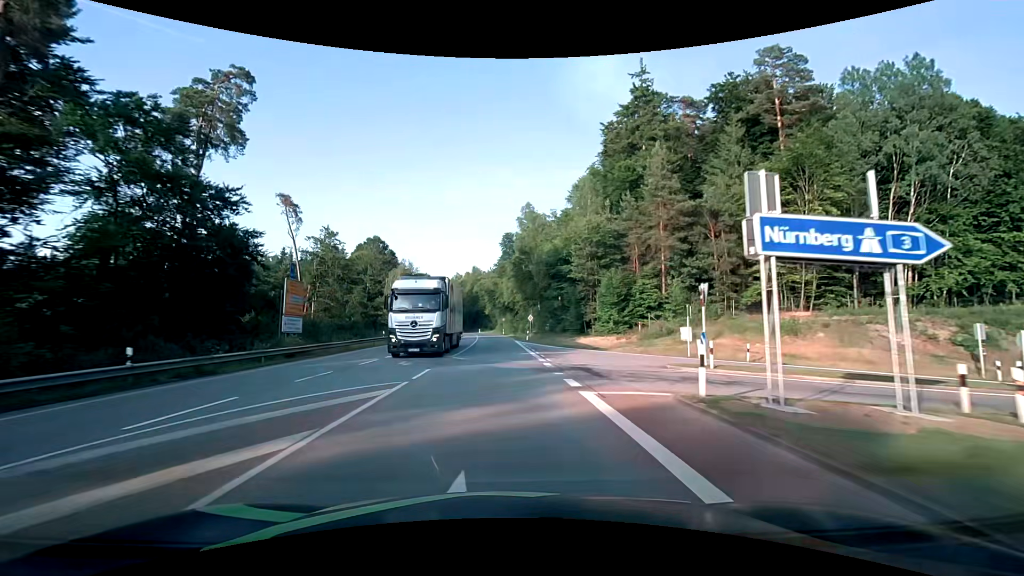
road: secondary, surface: asphalt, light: Day
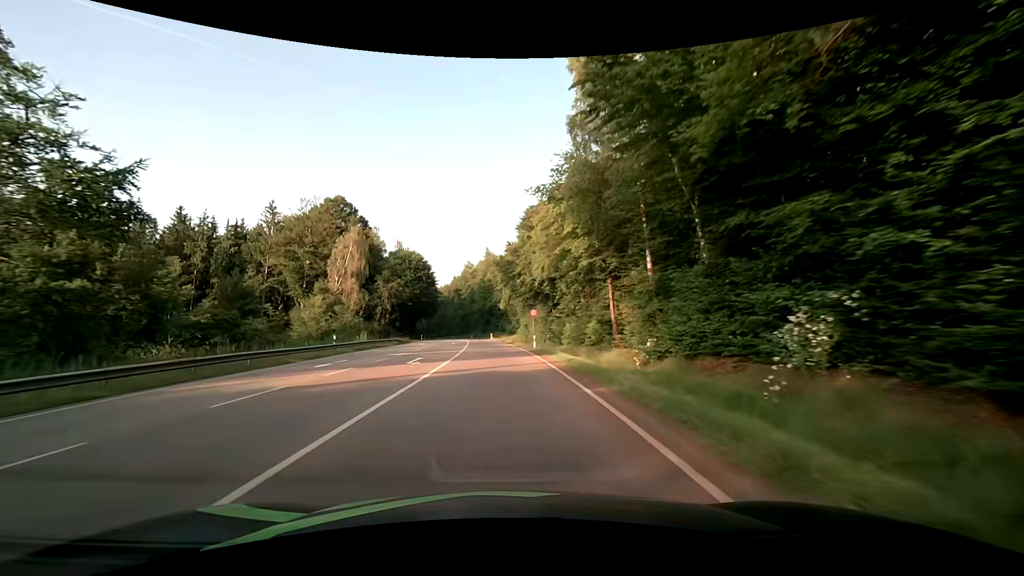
(-0.7, +54.0) m; -2°
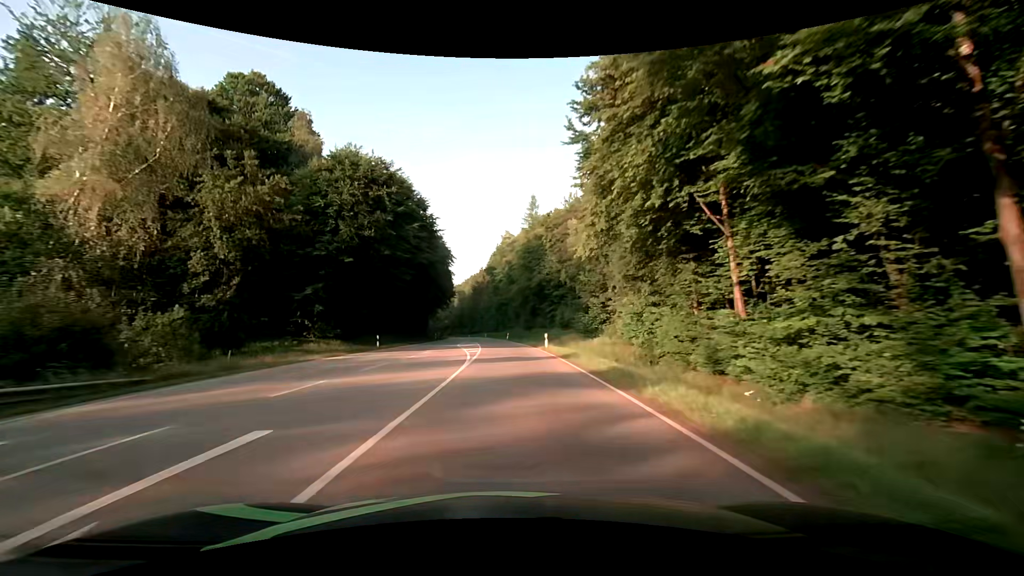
(-2.3, +53.4) m; -5°
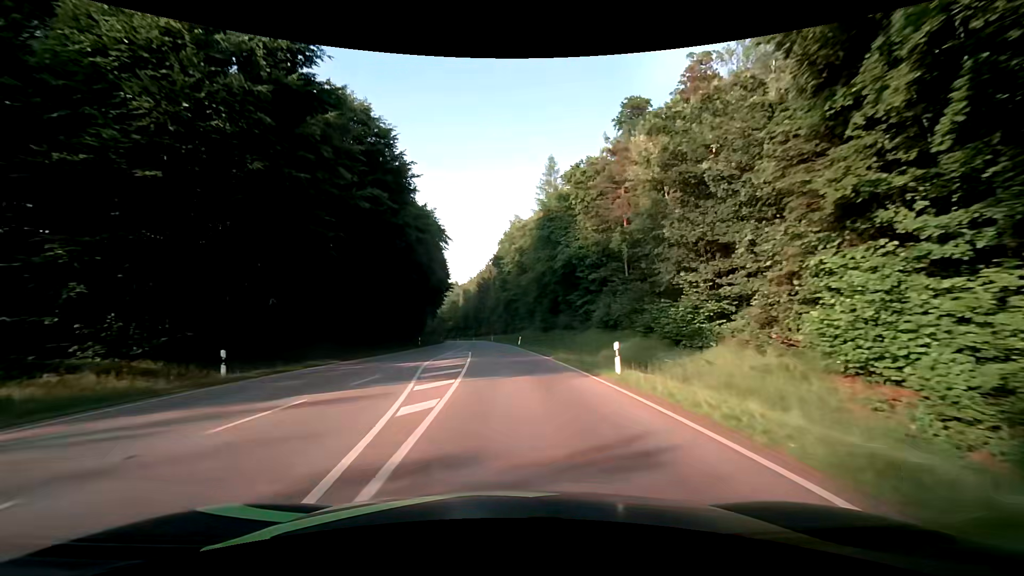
(-0.4, +21.4) m; -2°
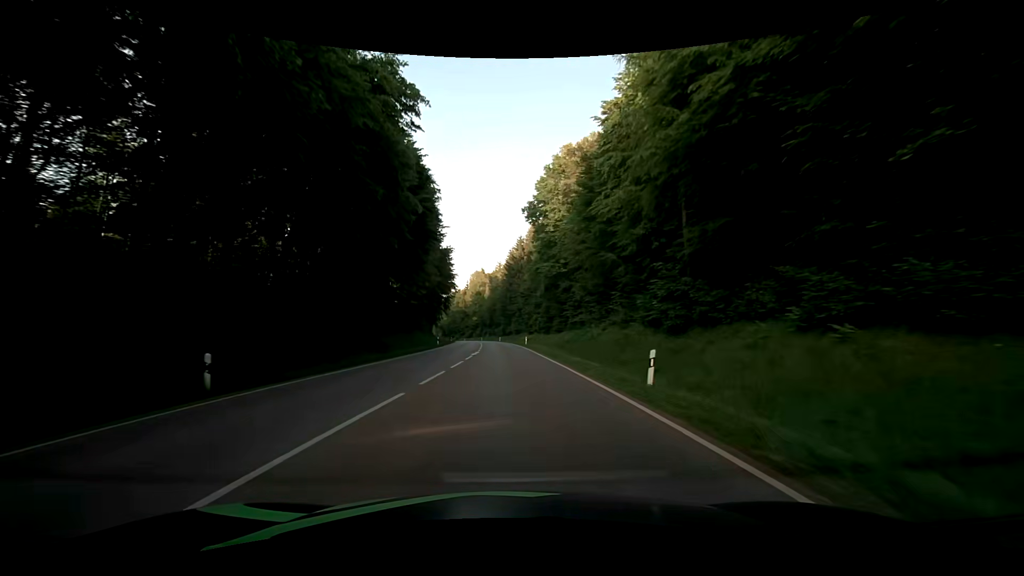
(-1.1, +42.9) m; -4°
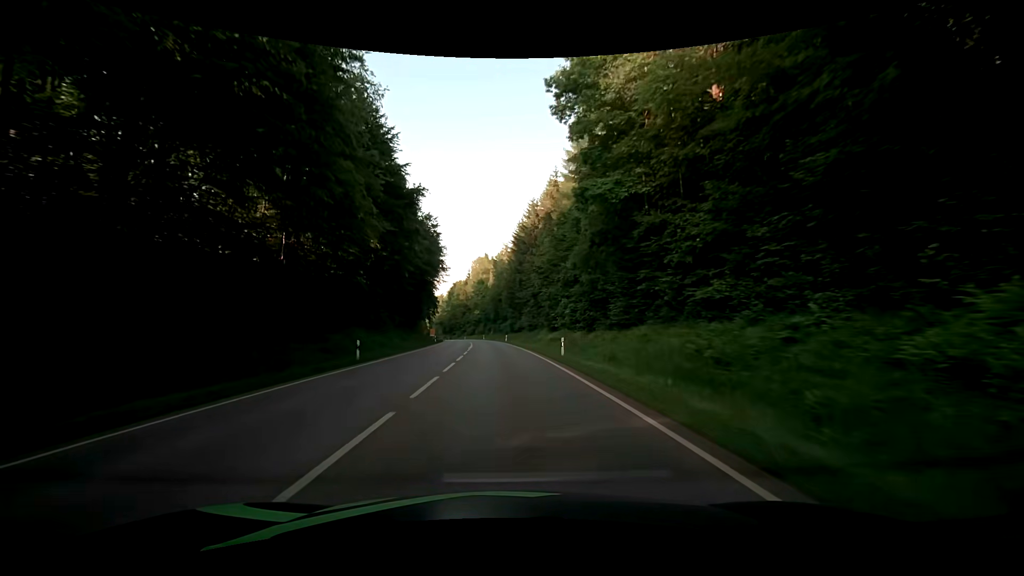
(-0.2, +32.9) m; -1°
